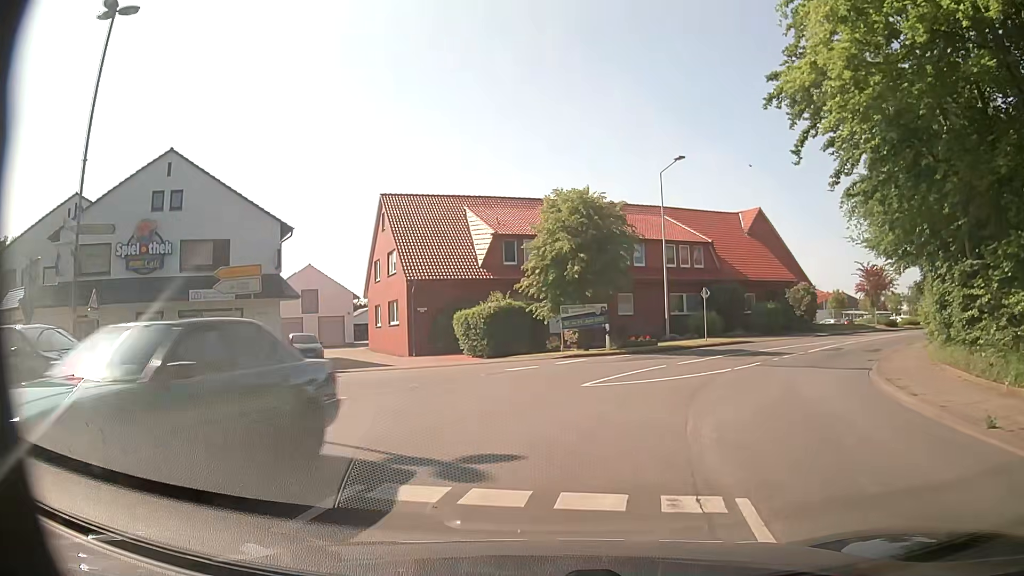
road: secondary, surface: asphalt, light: Day
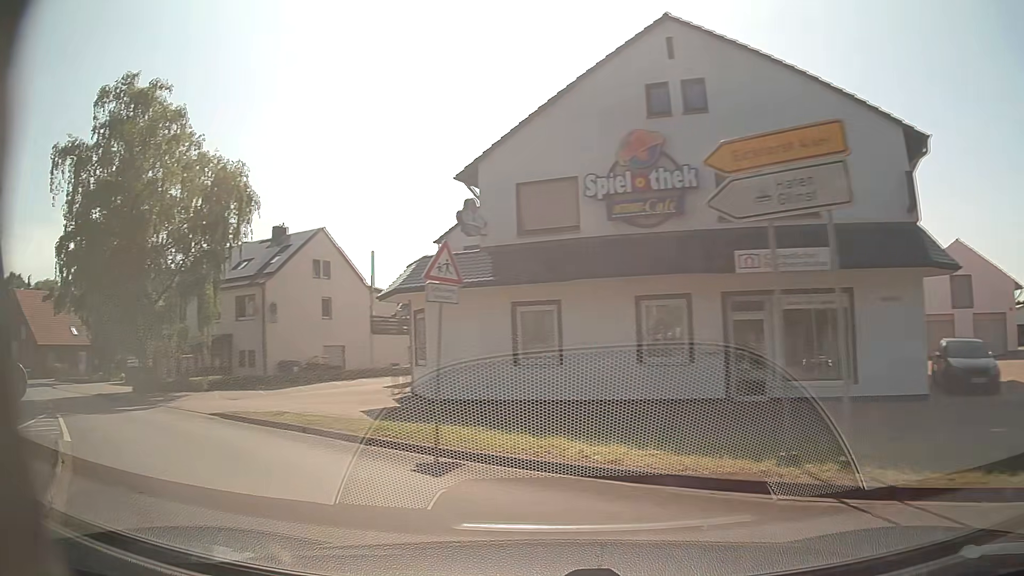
(-4.5, +15.5) m; -55°
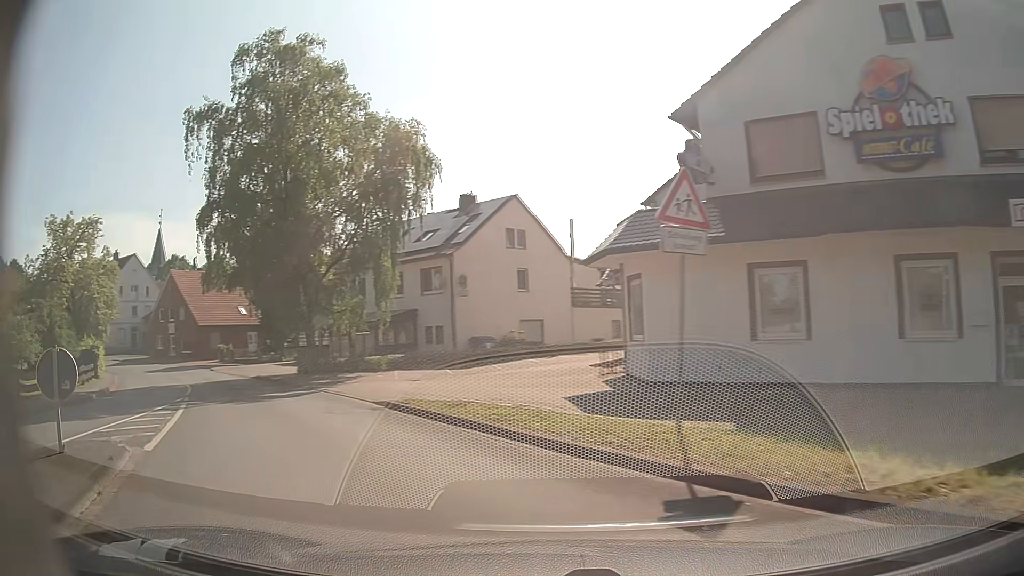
(-0.5, +3.3) m; -16°
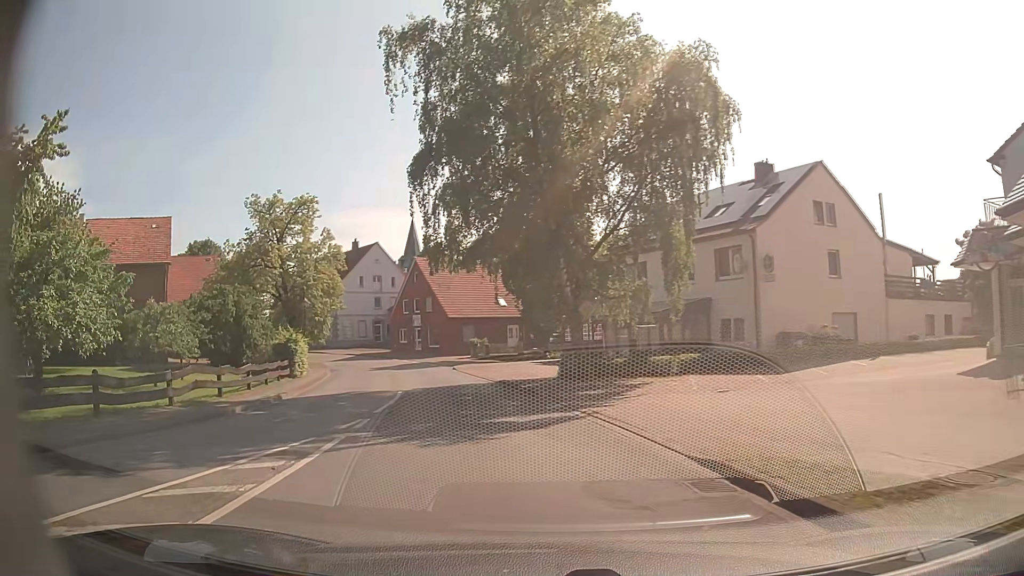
(-1.8, +7.6) m; -24°
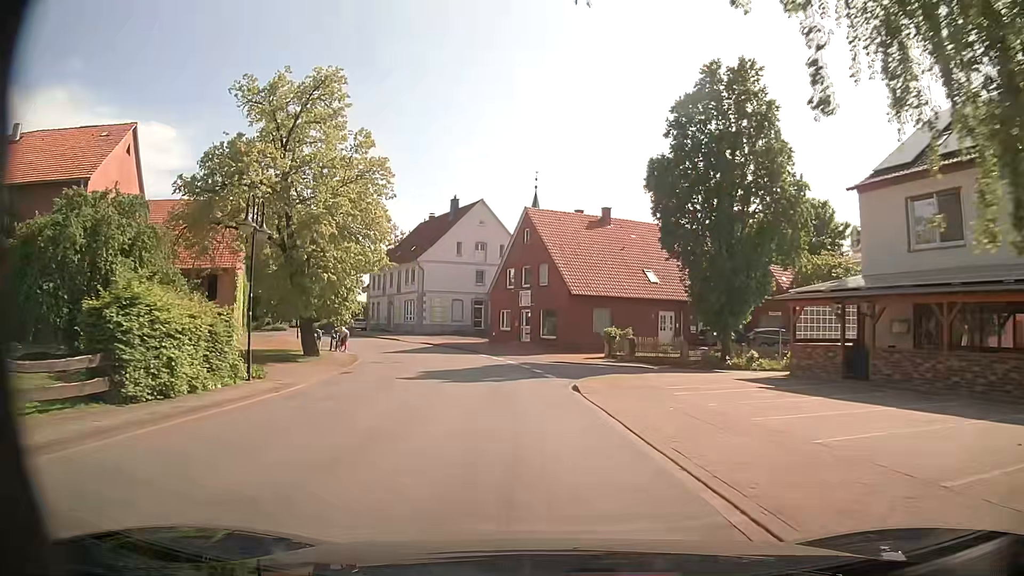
(-2.7, +21.5) m; -11°
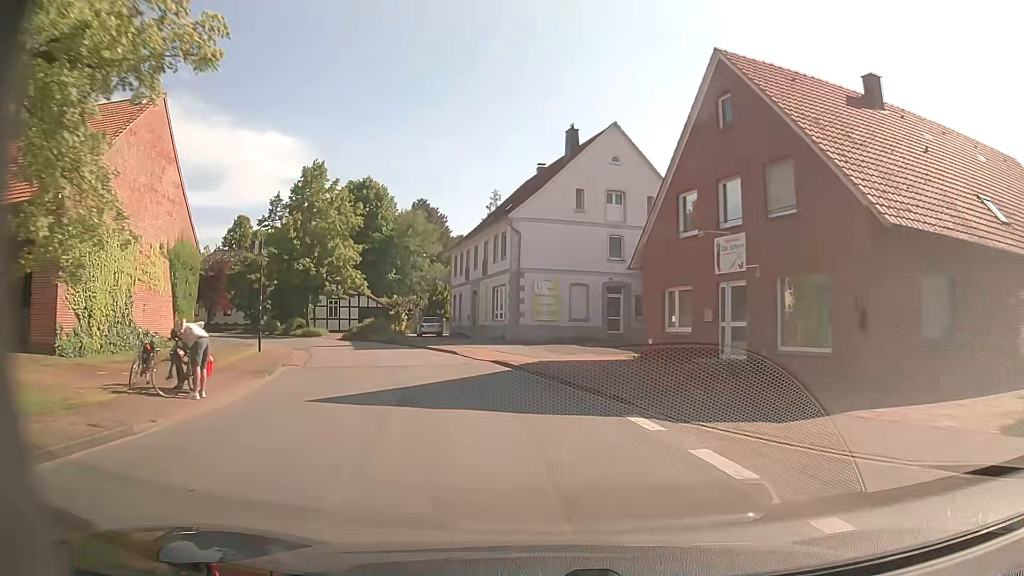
(-2.4, +26.9) m; -11°
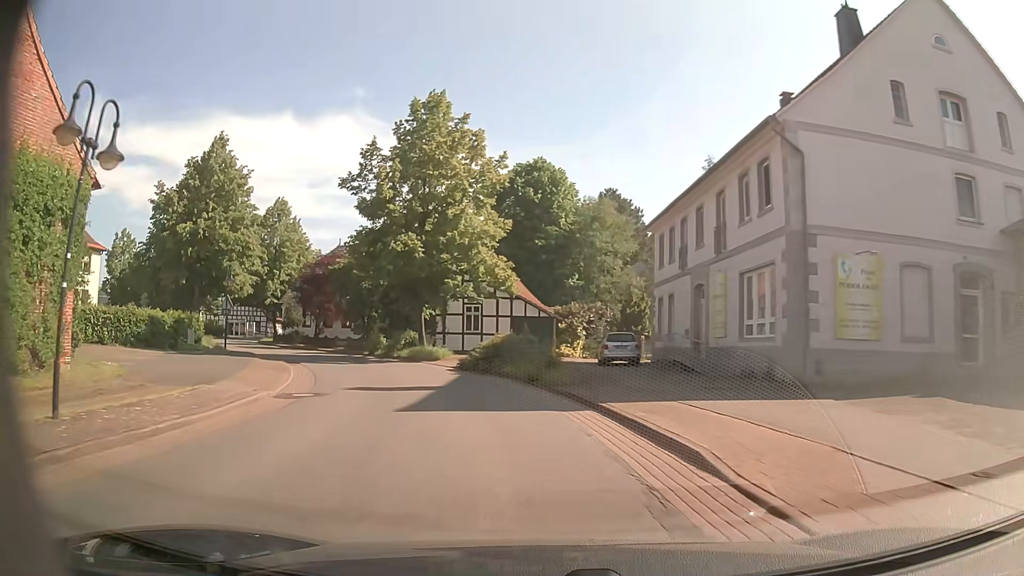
(-2.9, +20.6) m; -16°
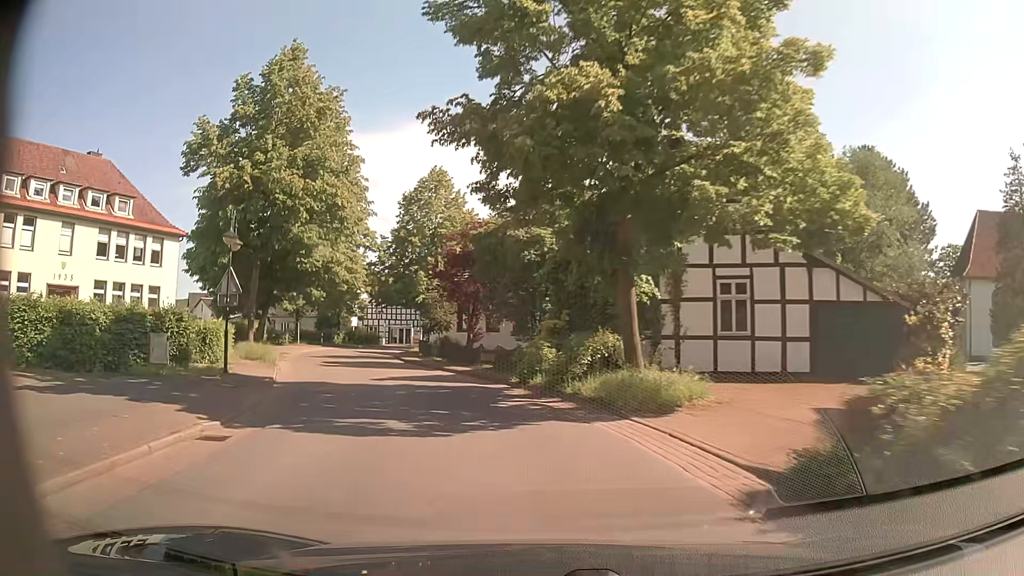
(-3.3, +20.3) m; -18°
(-1, +10) (-3, +20) (-7, +29) (-10, +38) (-13, +48) (-14, +58) (-14, +68) (-12, +78) (-9, +87) (-4, +96) m
